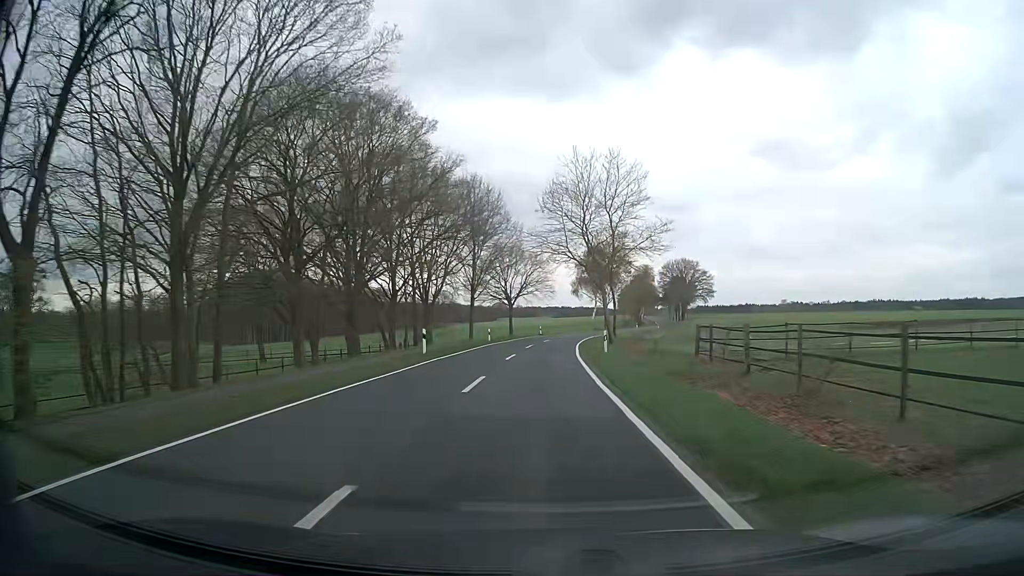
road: secondary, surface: asphalt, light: Day
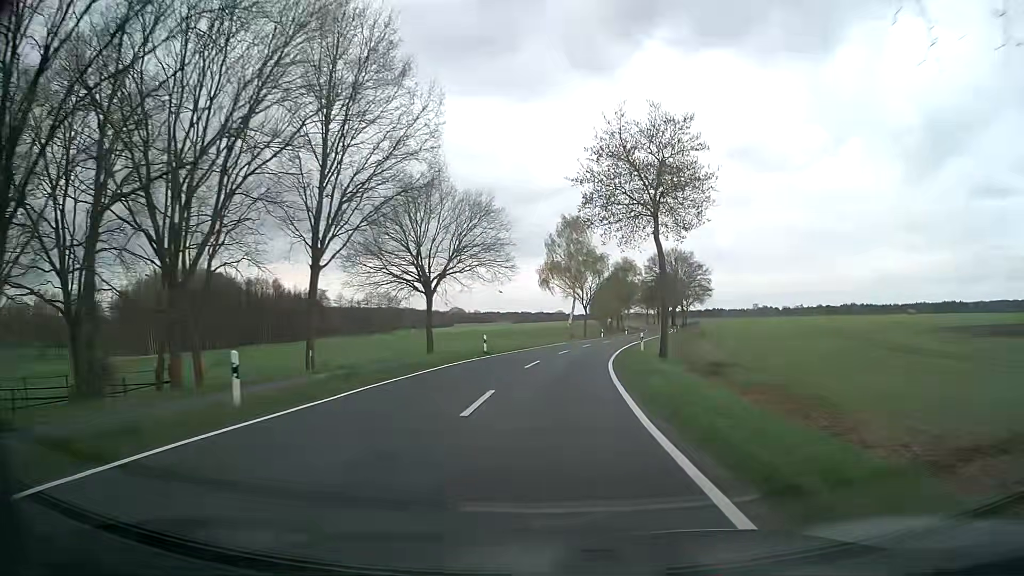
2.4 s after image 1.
(+0.7, +39.9) m; +3°
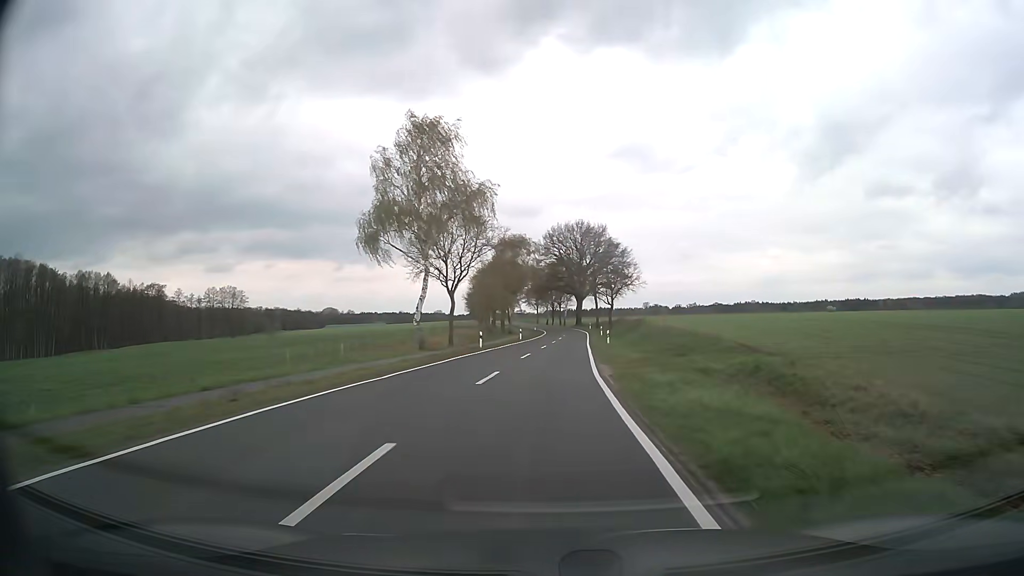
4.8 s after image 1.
(+3.7, +43.0) m; +10°
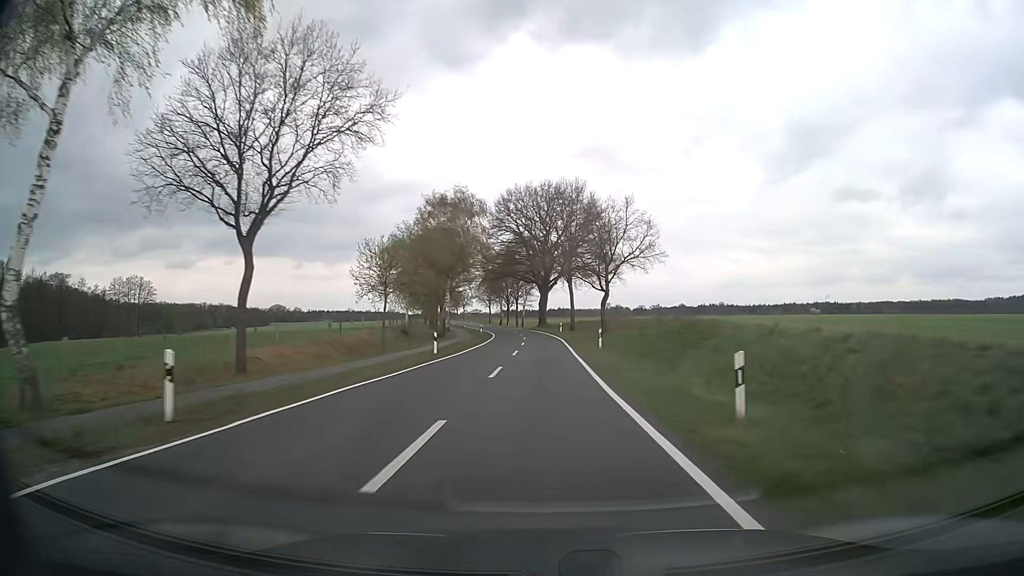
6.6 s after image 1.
(+1.0, +34.6) m; +4°
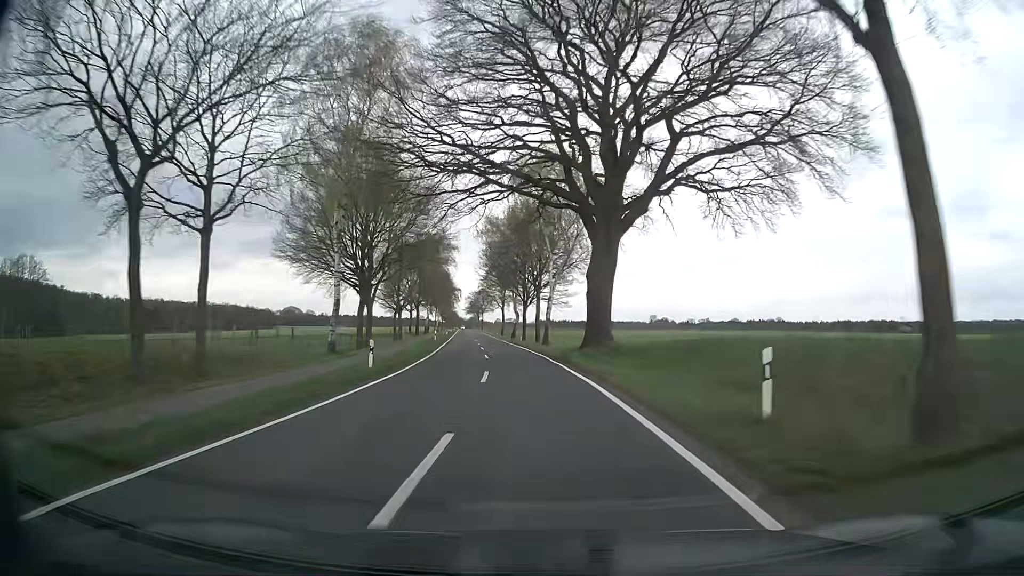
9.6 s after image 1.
(-0.1, +62.2) m; -3°
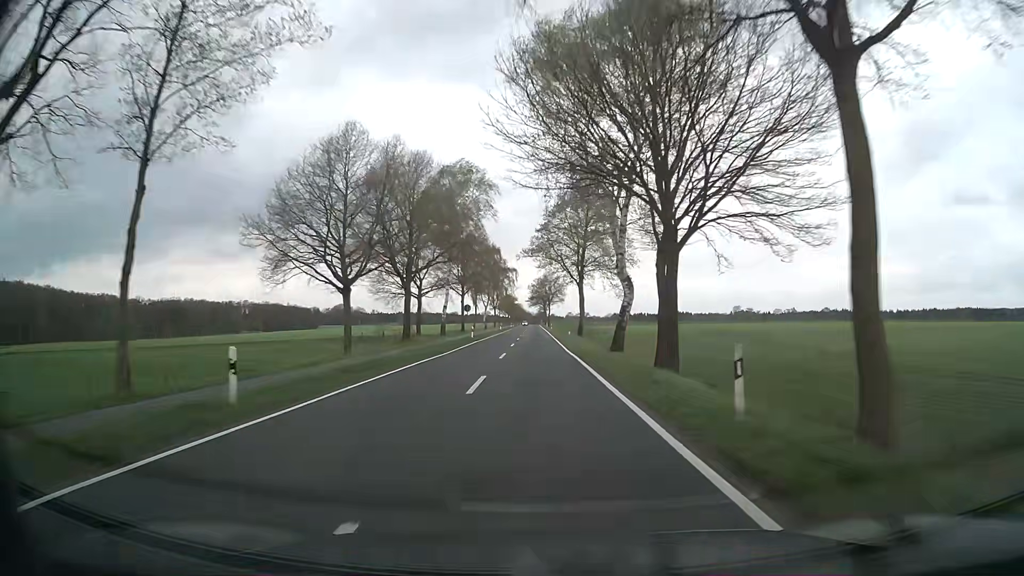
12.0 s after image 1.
(-3.4, +53.2) m; -6°
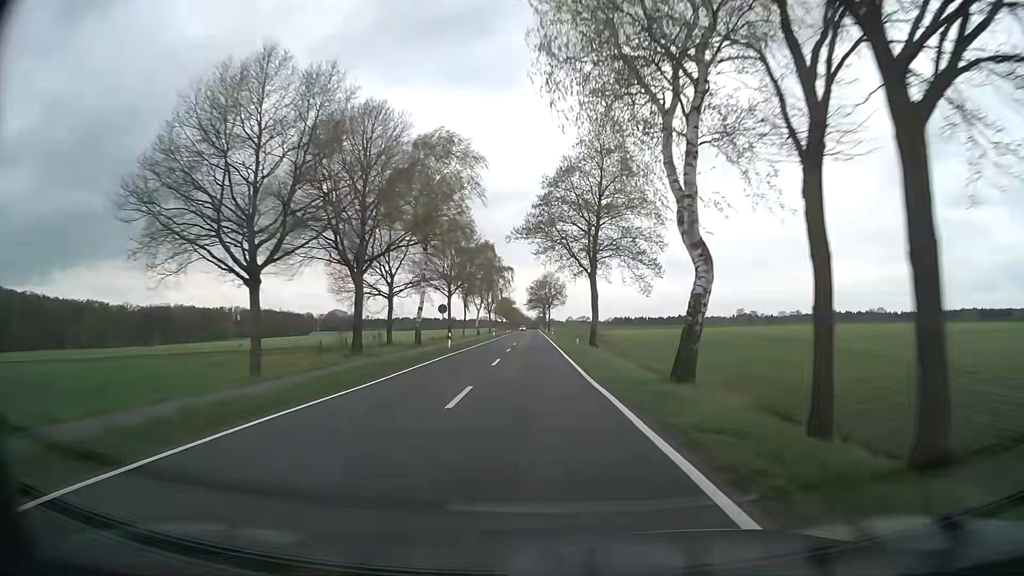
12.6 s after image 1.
(0.0, +13.8) m; 0°
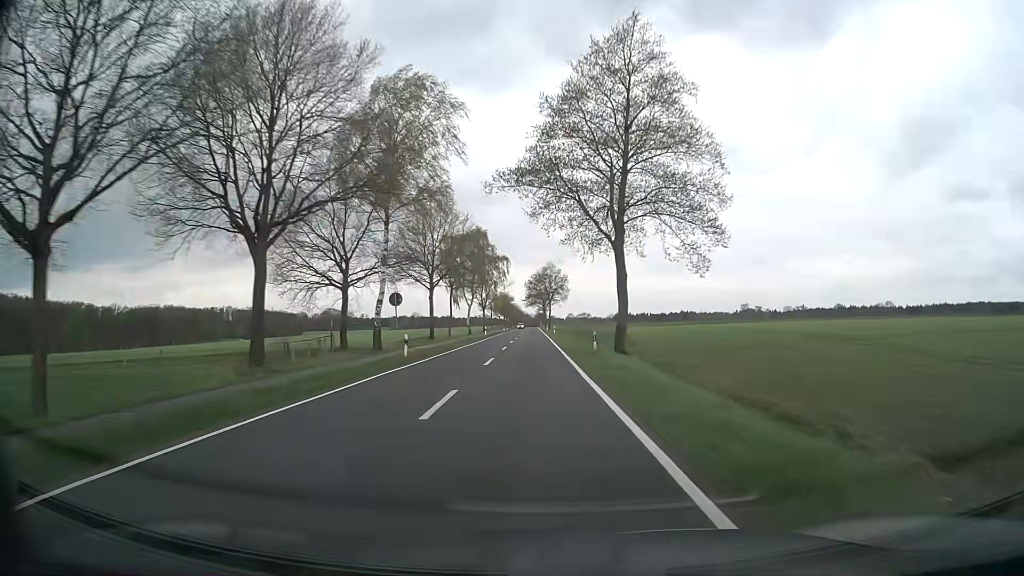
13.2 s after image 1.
(0.0, +13.9) m; 0°
(0, +10) (0, +20) (0, +30) (0, +40) (-1, +50) (-1, +60) (-1, +70) (-1, +80) (-1, +90) (-1, +100) m
